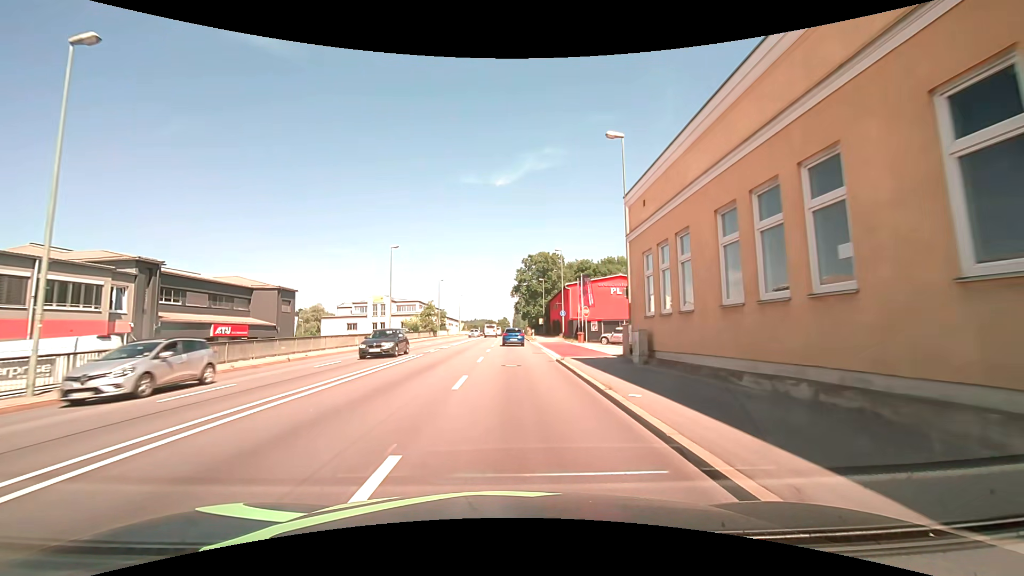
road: primary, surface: asphalt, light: Day
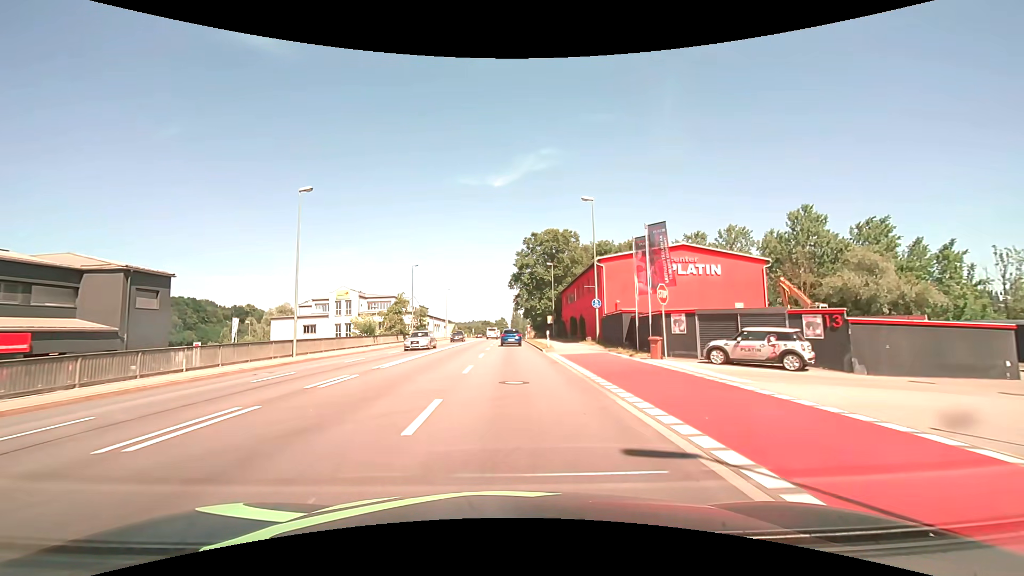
(+0.1, +22.8) m; 0°
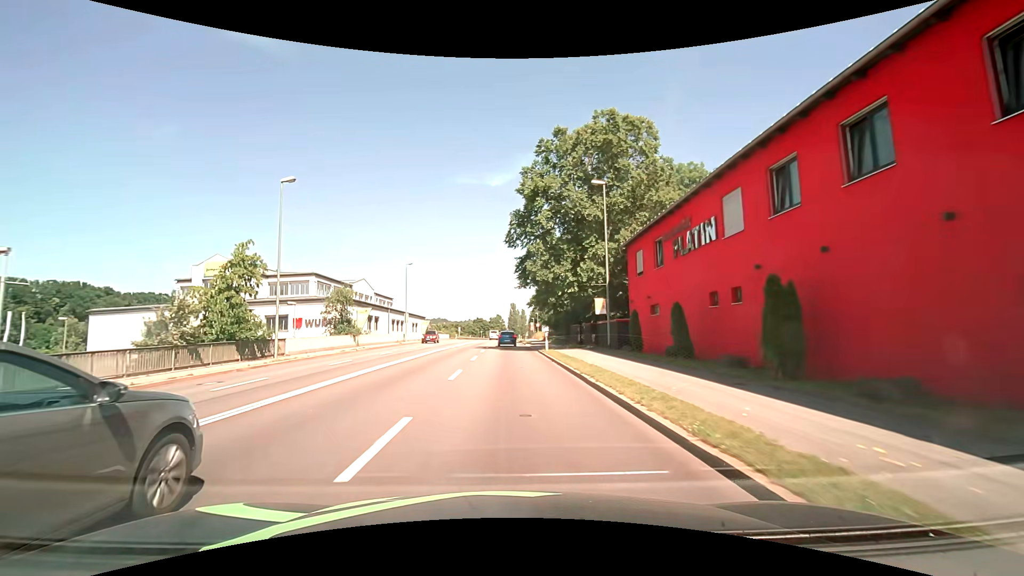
(+0.2, +38.0) m; +1°
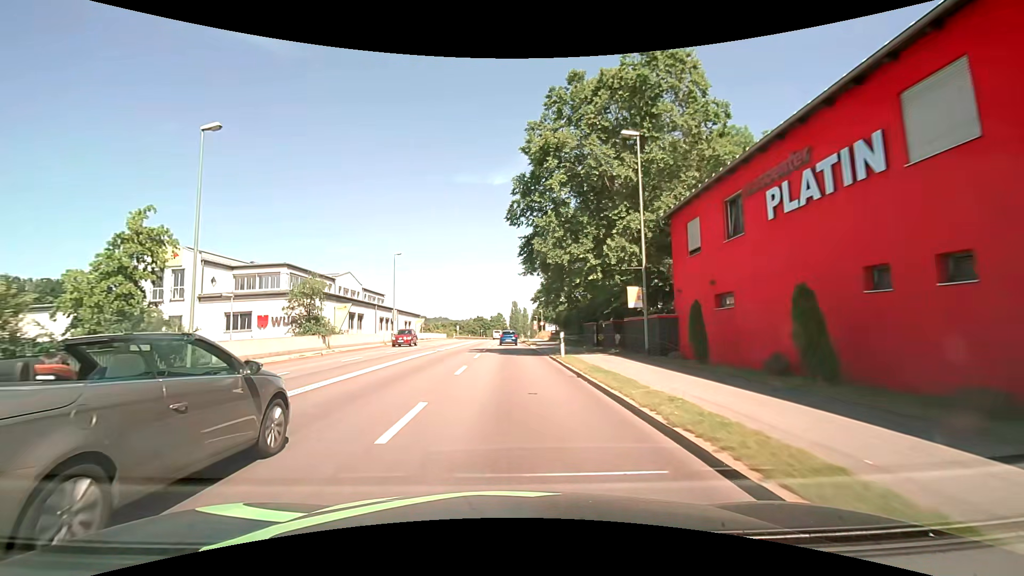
(0.0, +7.6) m; 0°
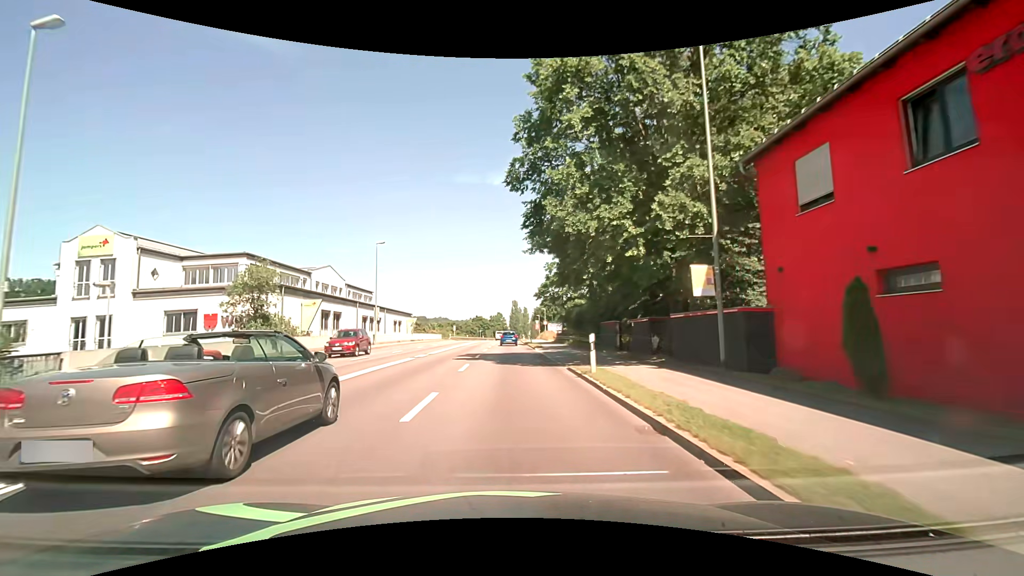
(0.0, +7.6) m; 0°
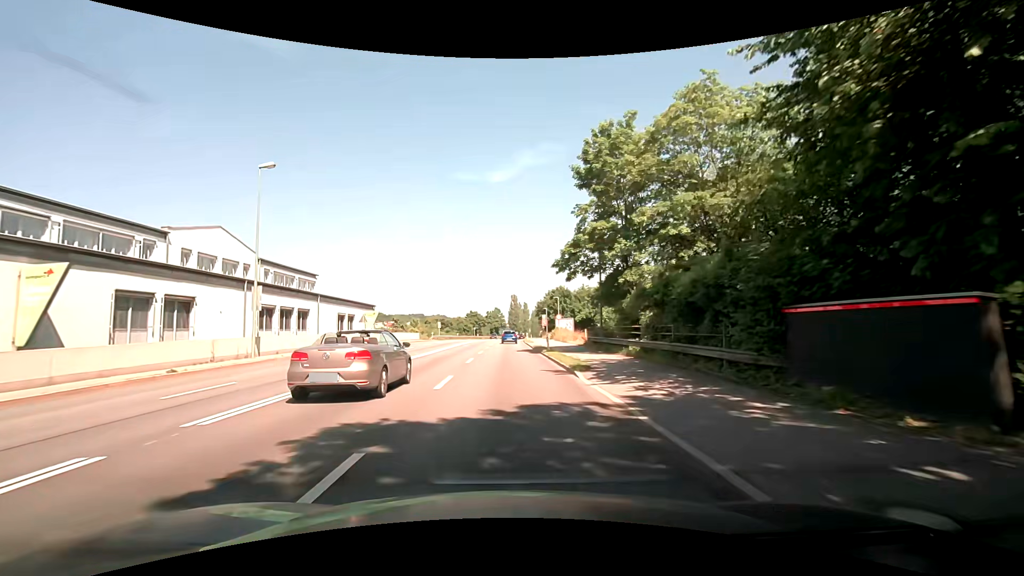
(0.0, +23.0) m; 0°
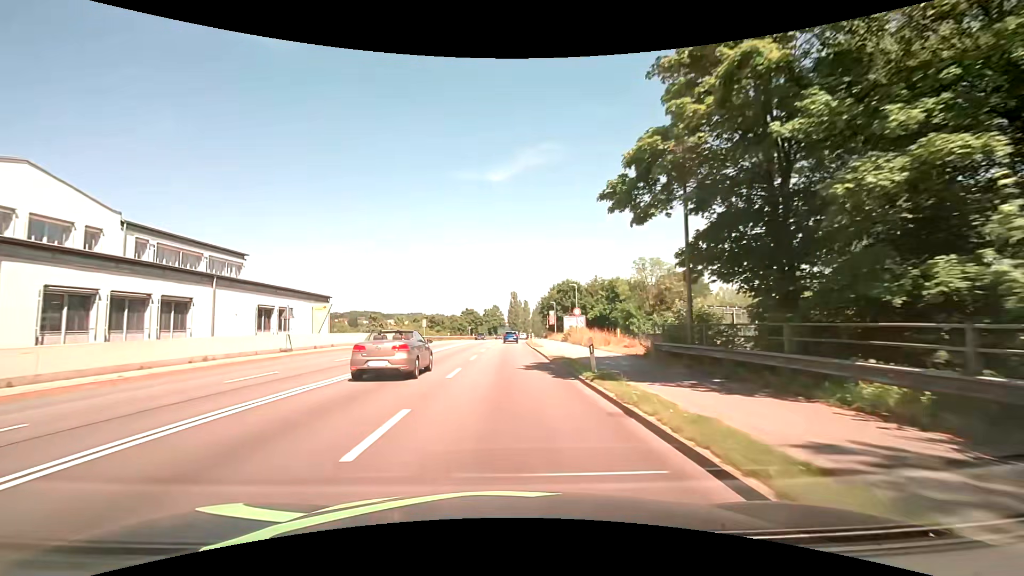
(-0.1, +15.4) m; 0°
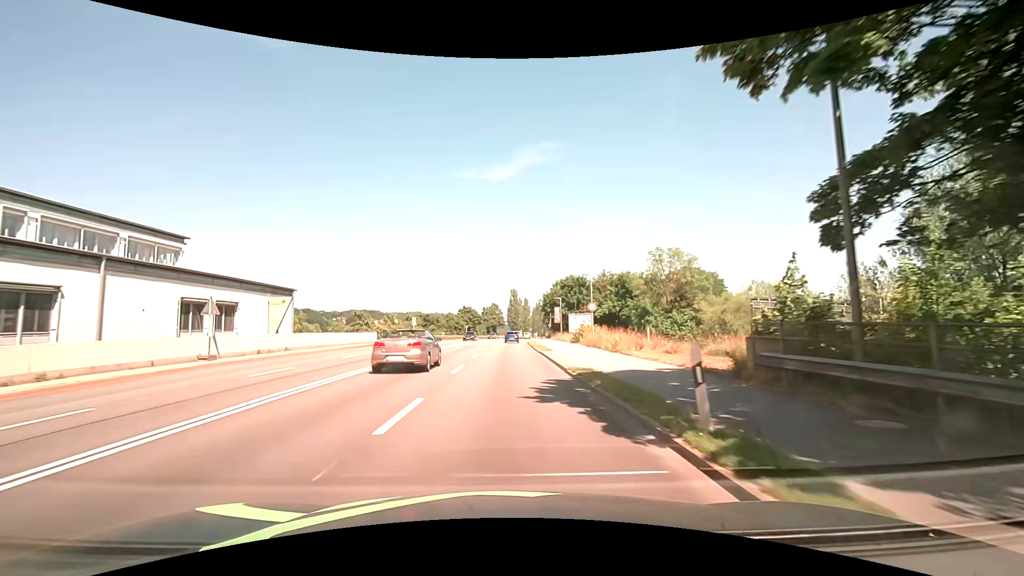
(0.0, +7.7) m; 0°
(0, +10) (0, +20) (0, +30) (0, +40) (0, +50) (0, +60) (0, +70) (+1, +80) (+1, +90) (+2, +100) m
